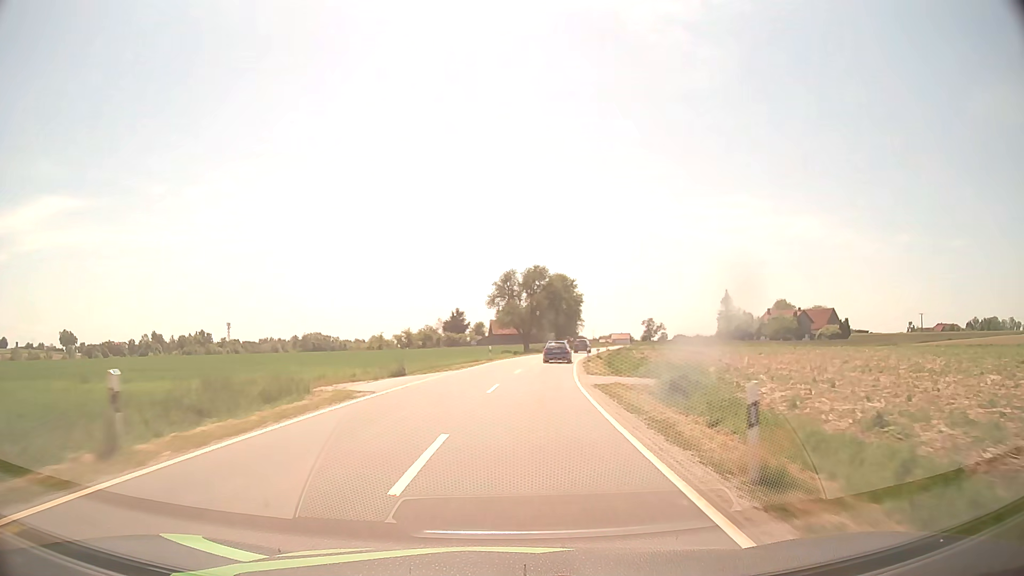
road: tertiary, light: Day
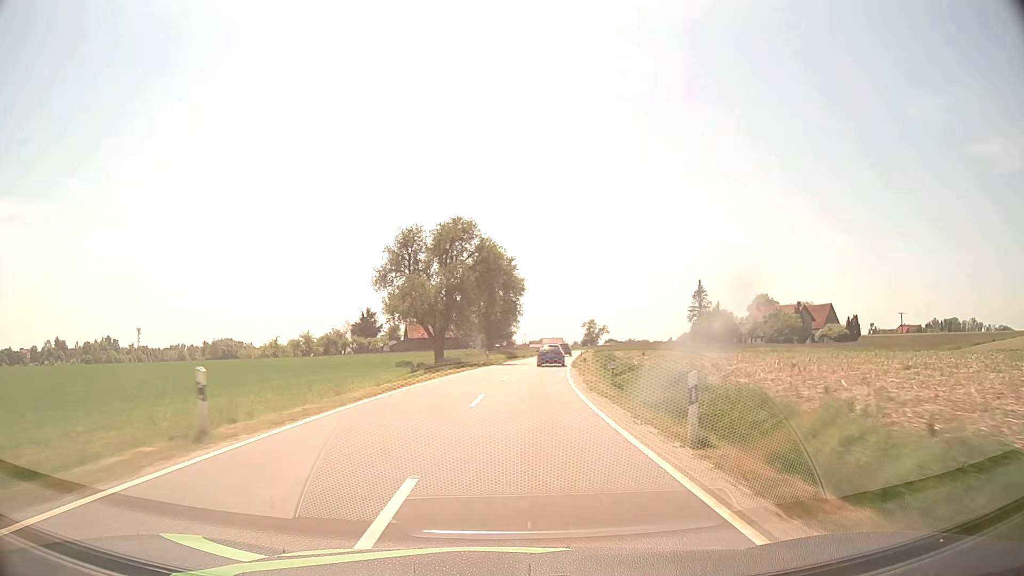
(+2.3, +39.4) m; +6°
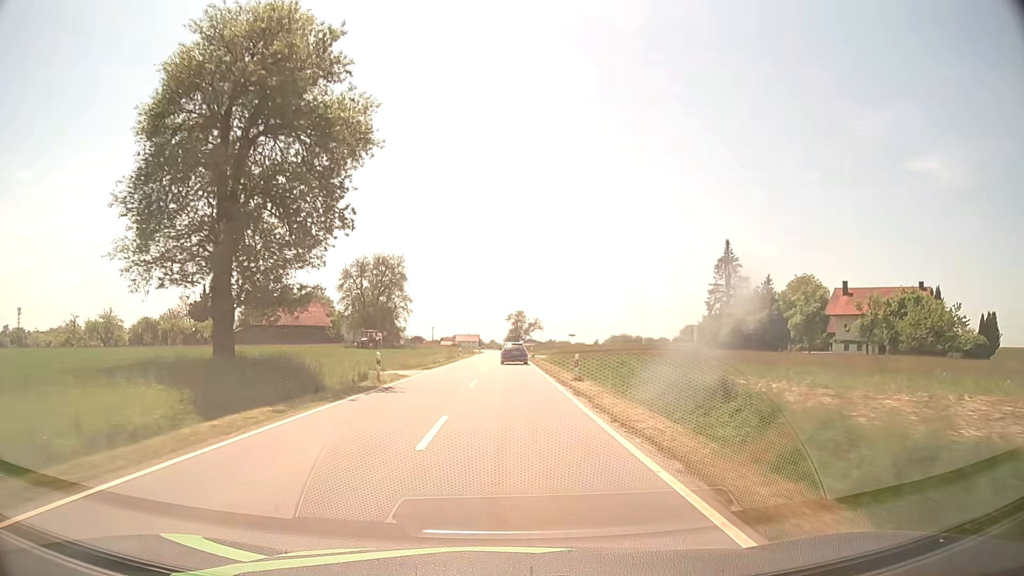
(+5.0, +67.0) m; +7°
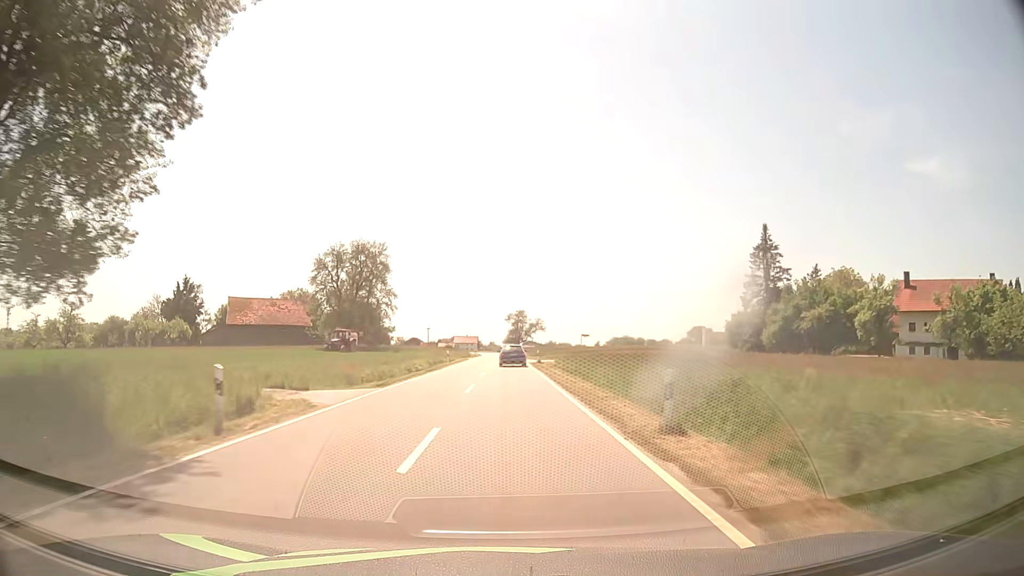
(+0.1, +13.7) m; 0°
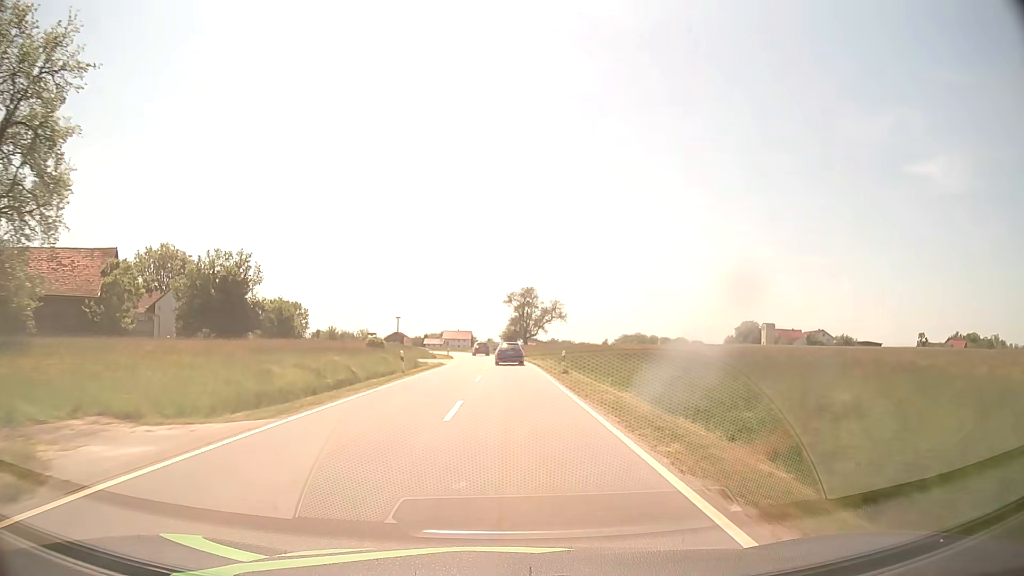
(0.0, +68.5) m; 0°
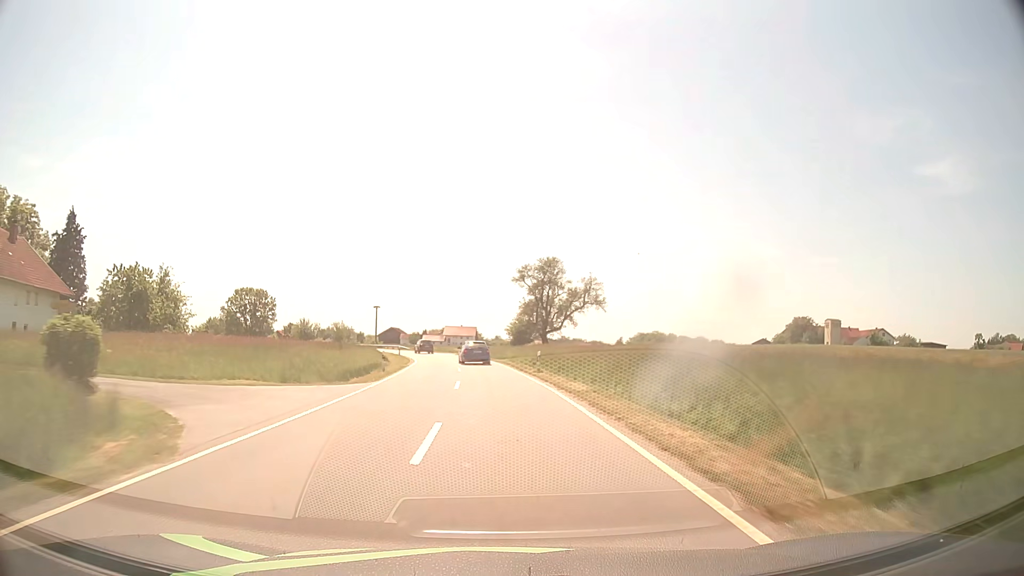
(-0.1, +40.5) m; -1°
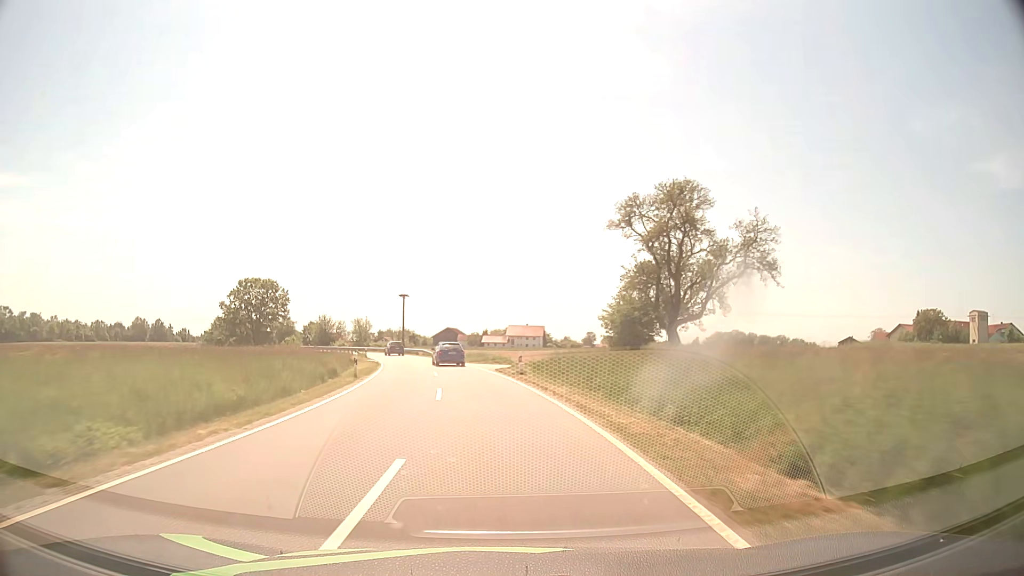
(-1.5, +40.1) m; -5°
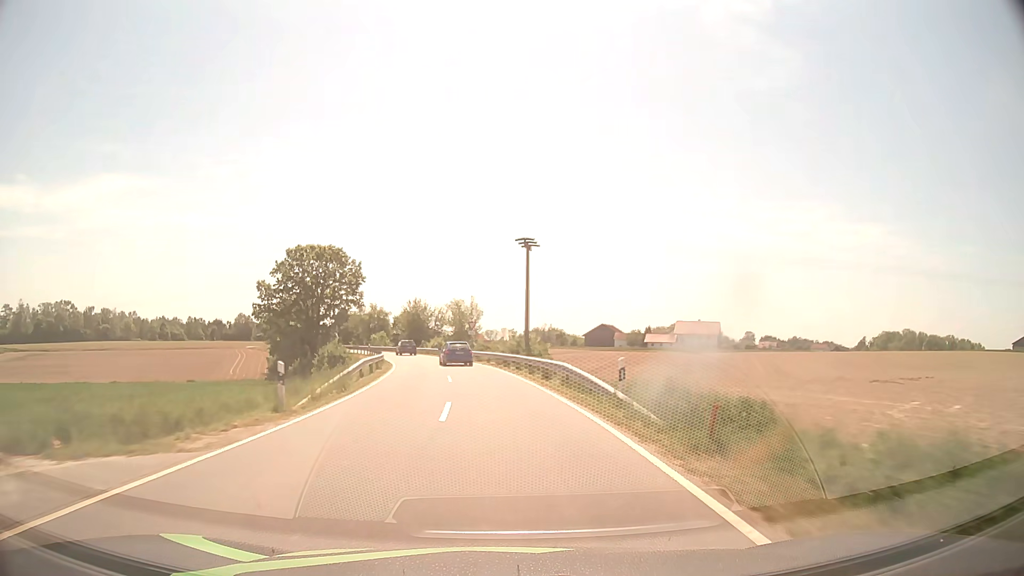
(-6.1, +52.8) m; -13°
(0, +10) (-1, +20) (-2, +30) (-3, +40) (-5, +50) (-7, +59) (-9, +69) (-12, +79) (-15, +88) (-19, +98) m
